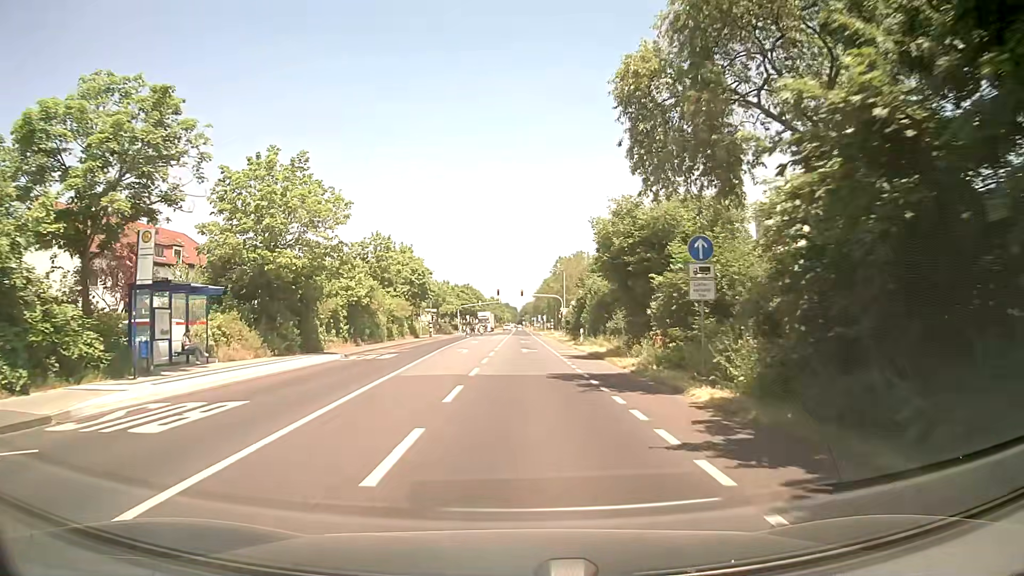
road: secondary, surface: asphalt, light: Day
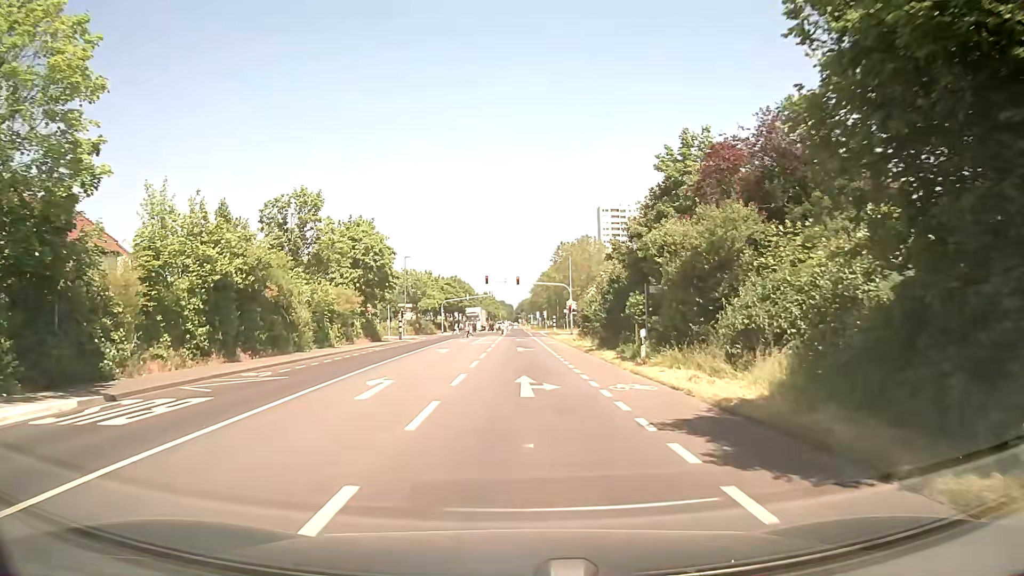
(+0.1, +21.1) m; +1°
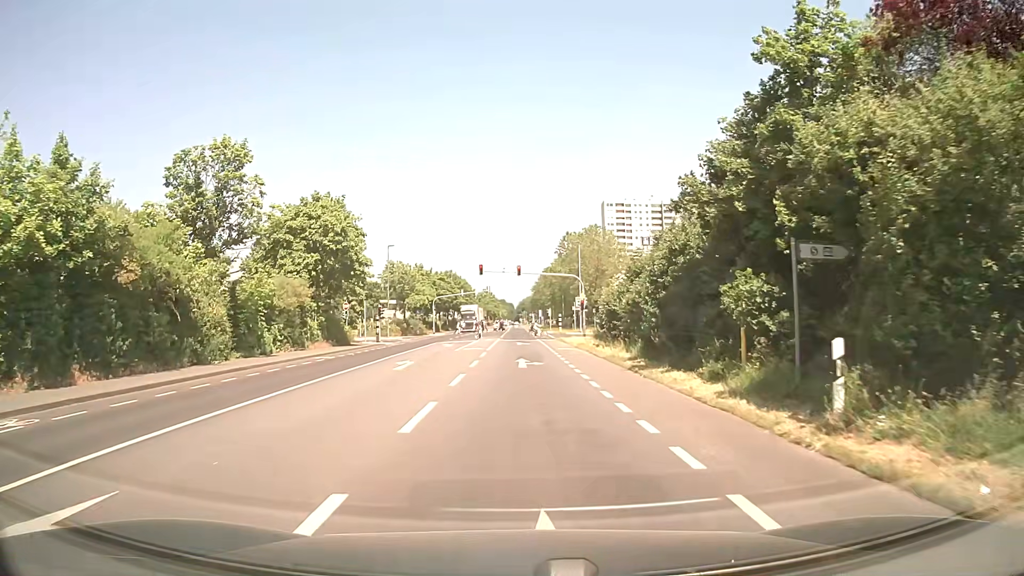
(0.0, +12.2) m; 0°
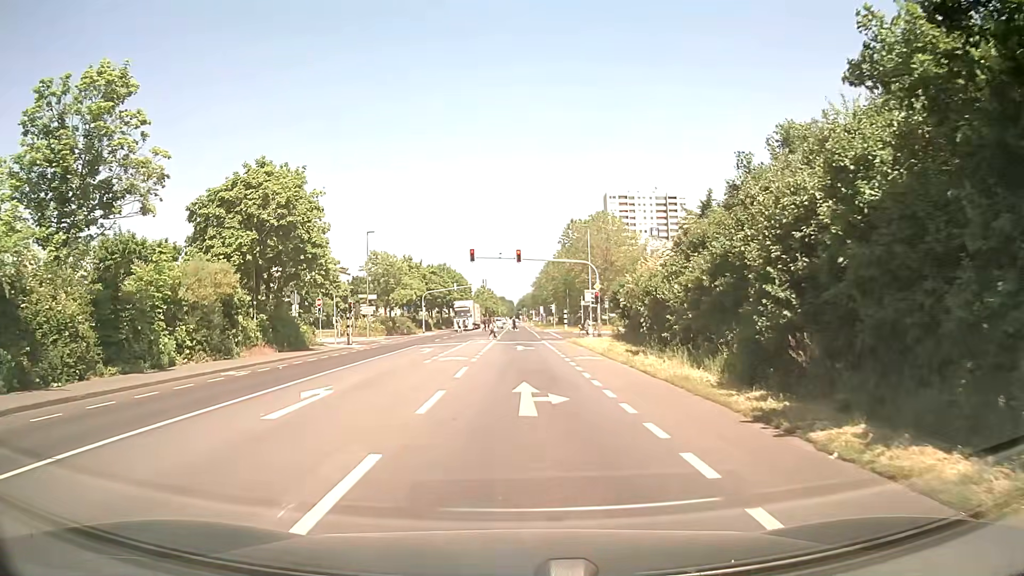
(0.0, +10.4) m; 0°
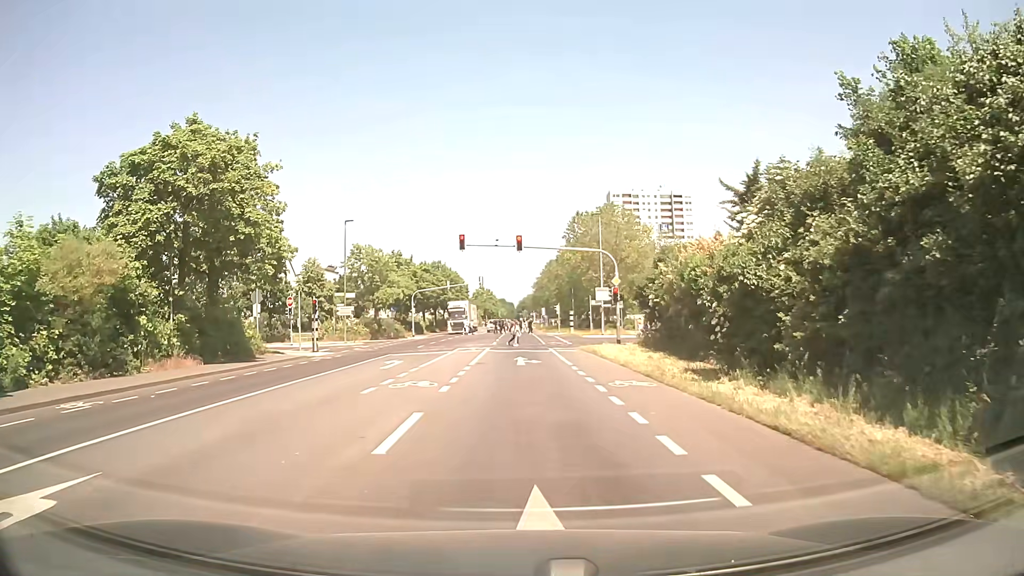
(0.0, +8.8) m; 0°
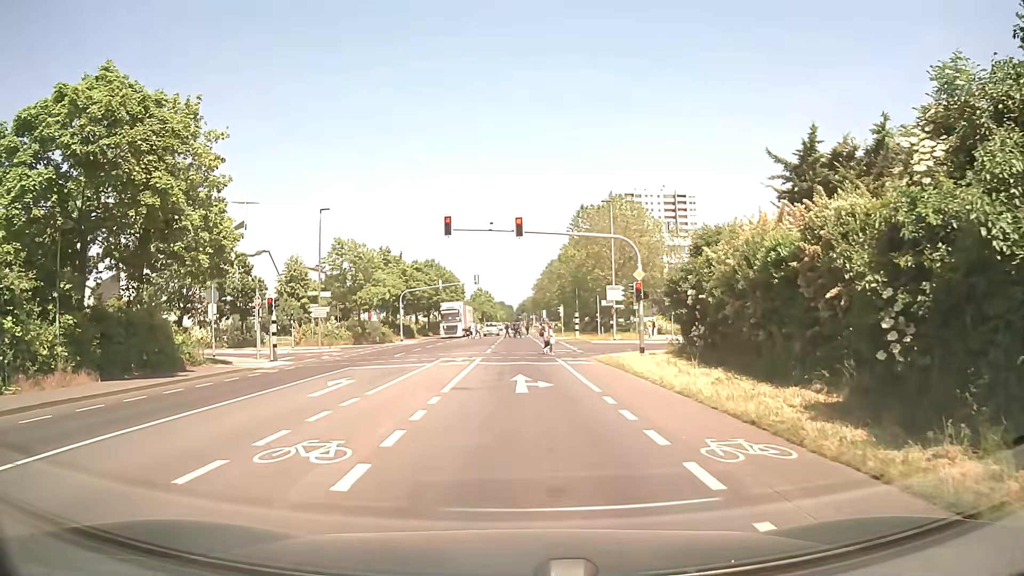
(0.0, +7.3) m; 0°
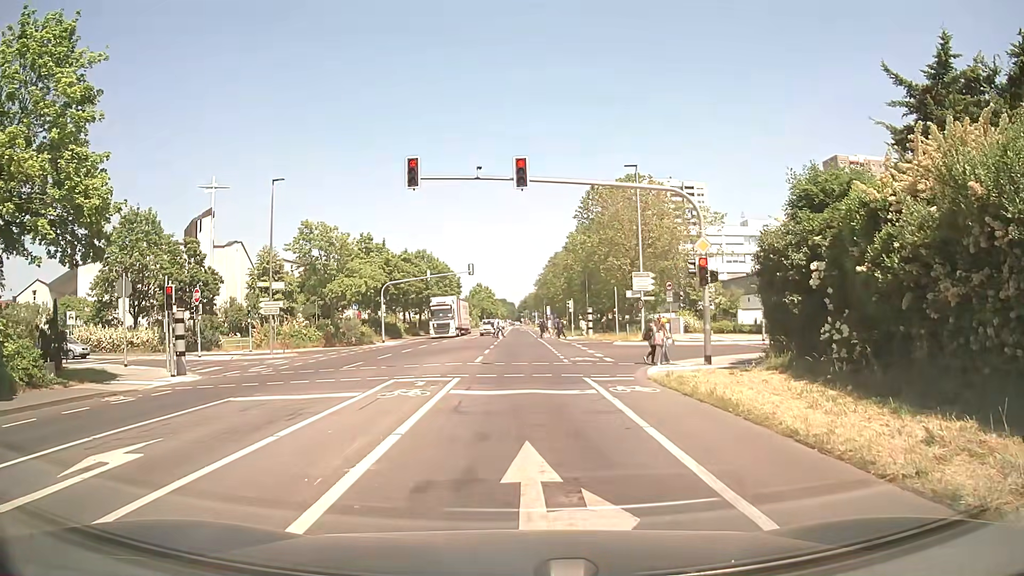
(0.0, +10.4) m; +1°
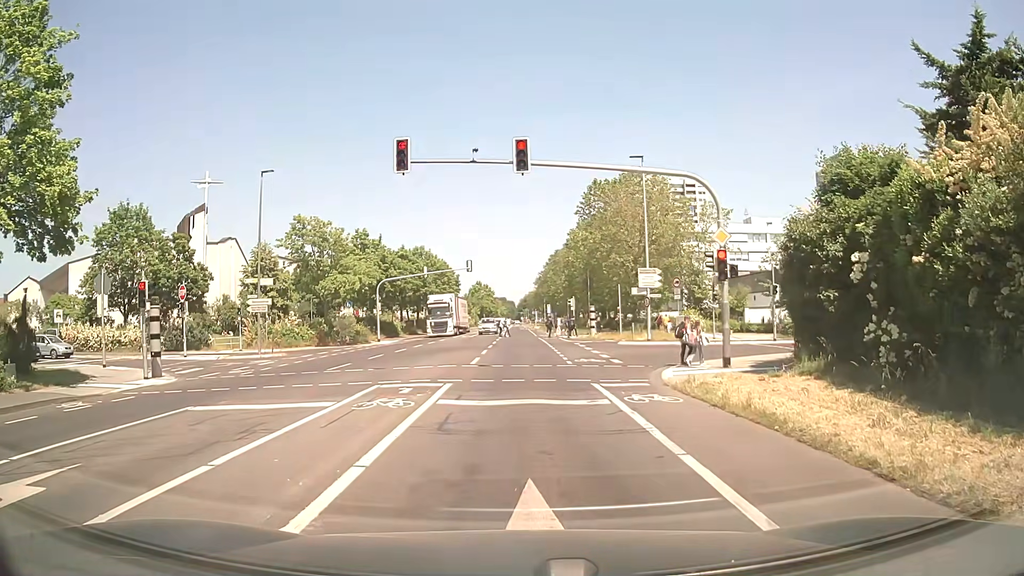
(0.0, +1.9) m; 0°
(0, +10) (0, +20) (-1, +30) (-1, +40) (-1, +50) (-1, +60) (-1, +70) (-1, +80) (-2, +90) (-2, +100) m
